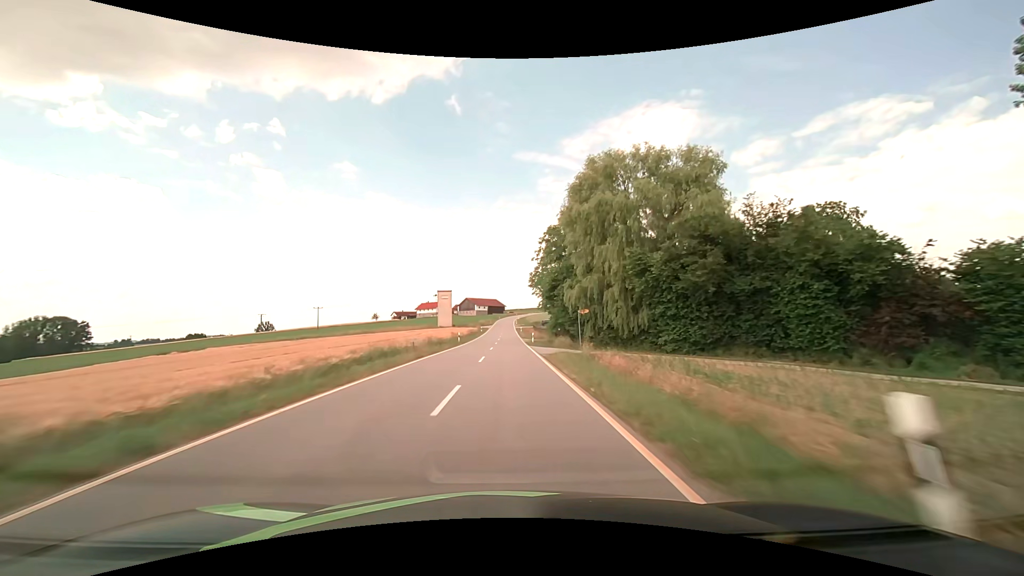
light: Day
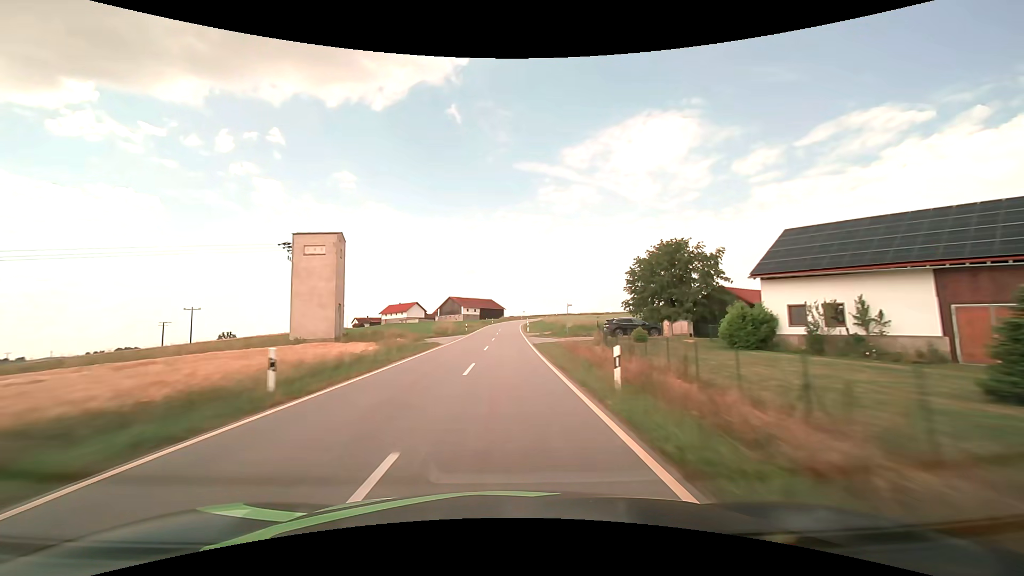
(+0.1, +79.2) m; 0°
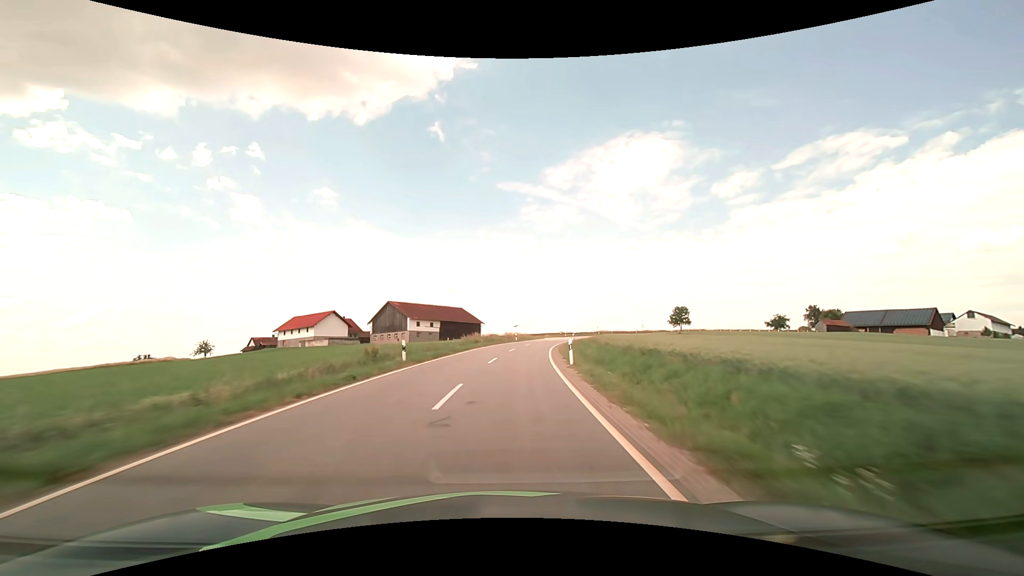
(+0.4, +78.3) m; +2°
(0, +10) (0, +20) (+1, +30) (+2, +40) (+3, +50) (+5, +60) (+7, +70) (+9, +79) (+12, +89) (+15, +98) m
